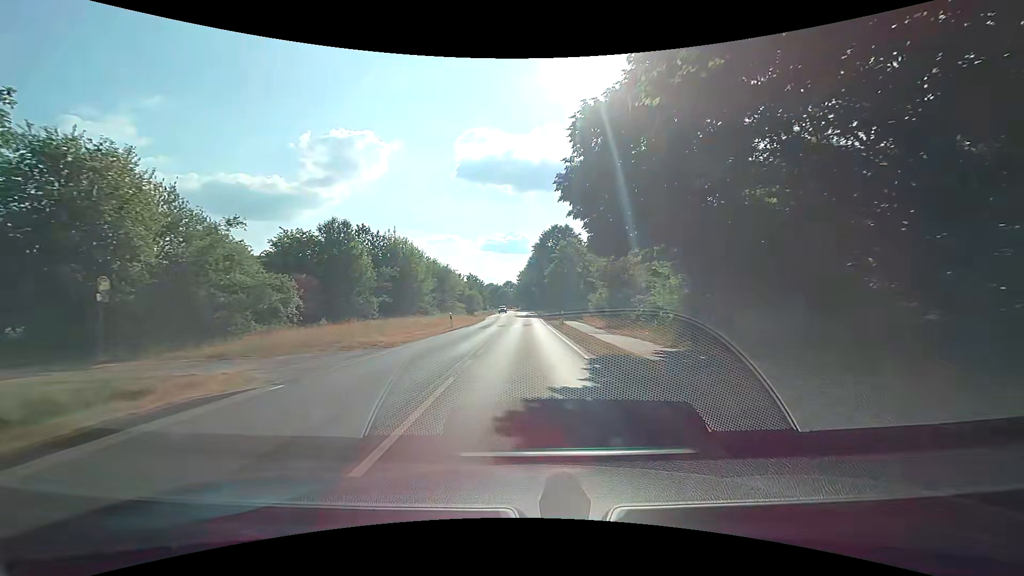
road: secondary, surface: asphalt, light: Day
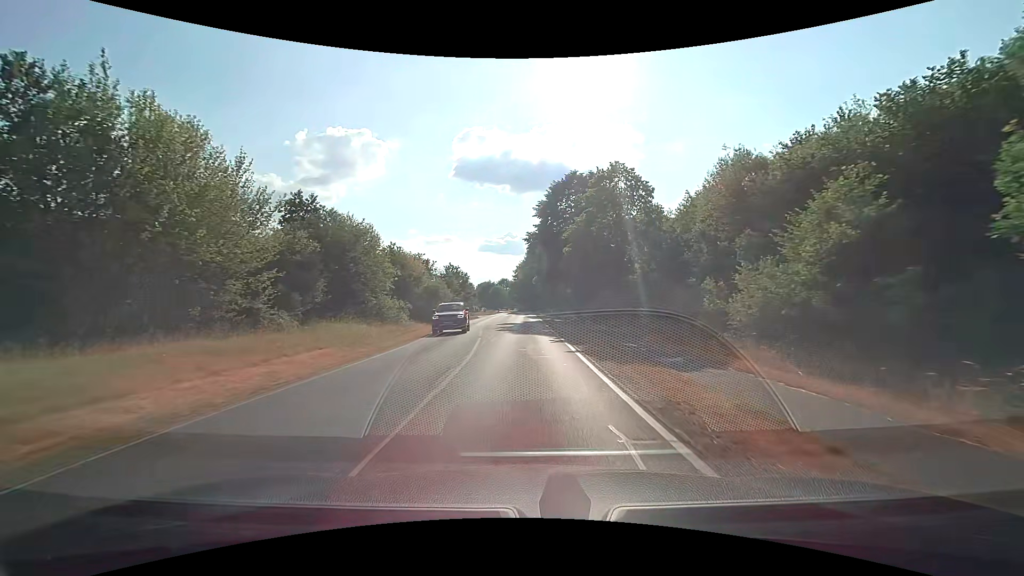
(-1.6, +38.0) m; -2°
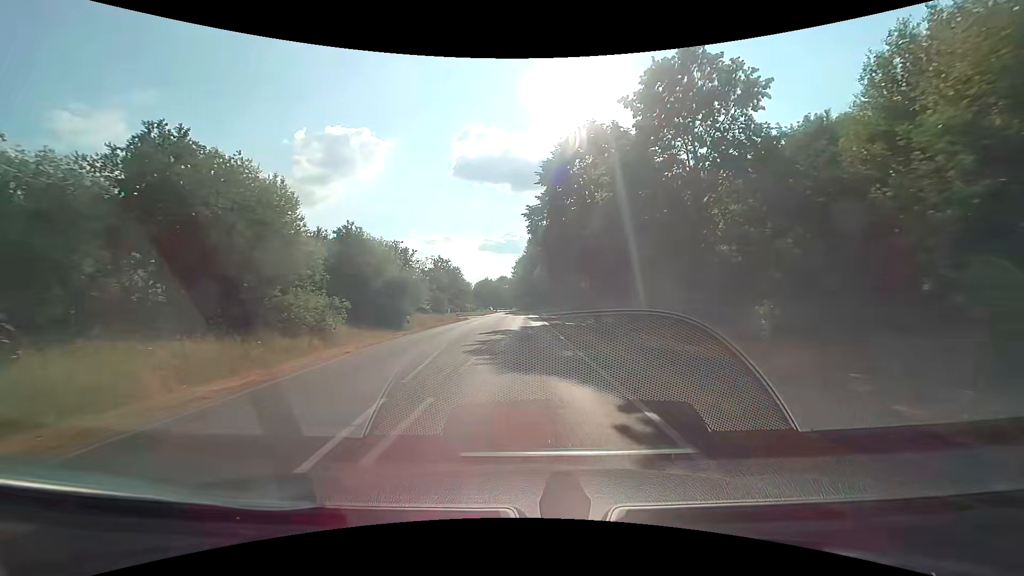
(0.0, +15.2) m; 0°
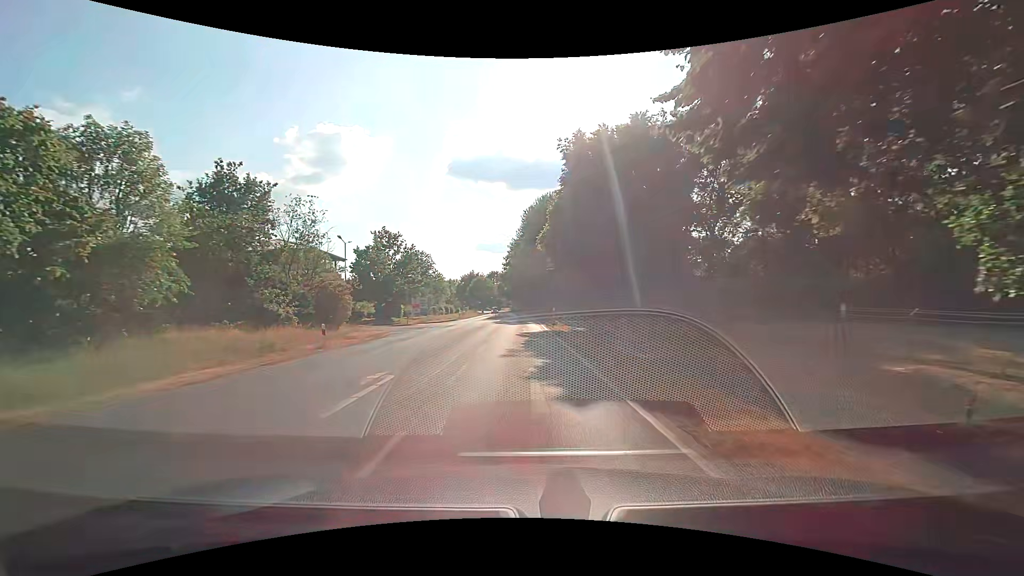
(0.0, +38.0) m; +1°
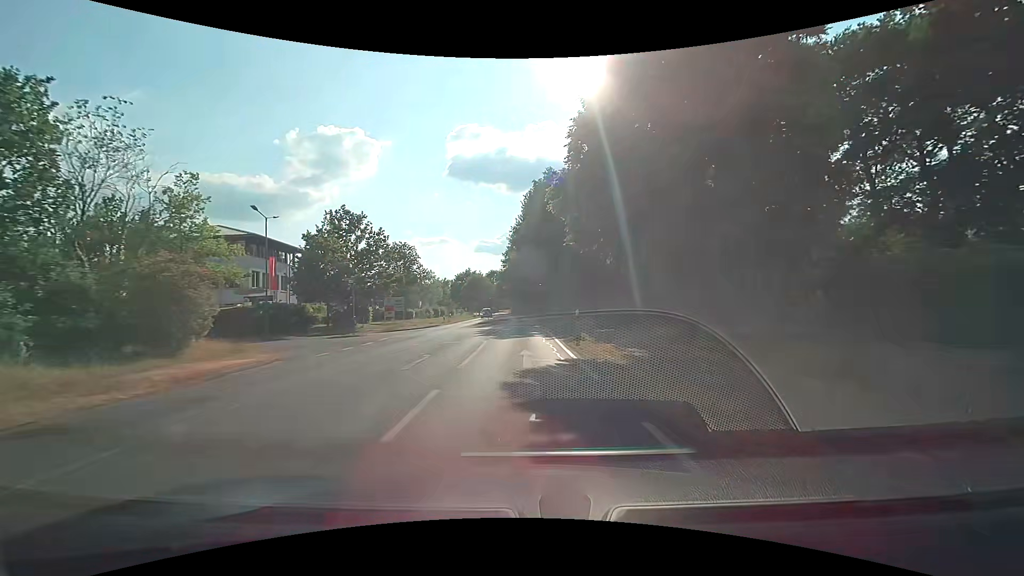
(0.0, +15.2) m; 0°
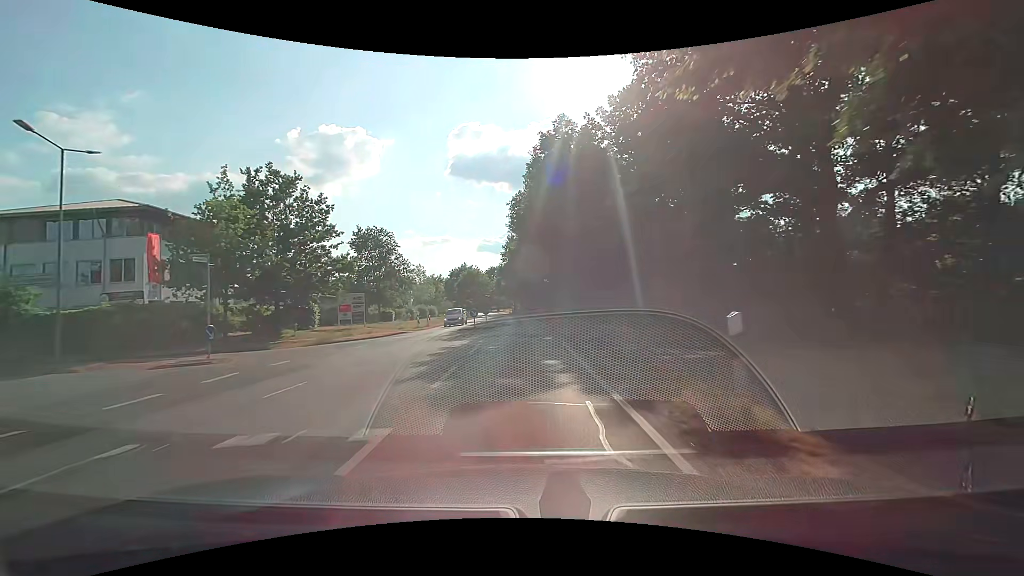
(0.0, +15.2) m; 0°
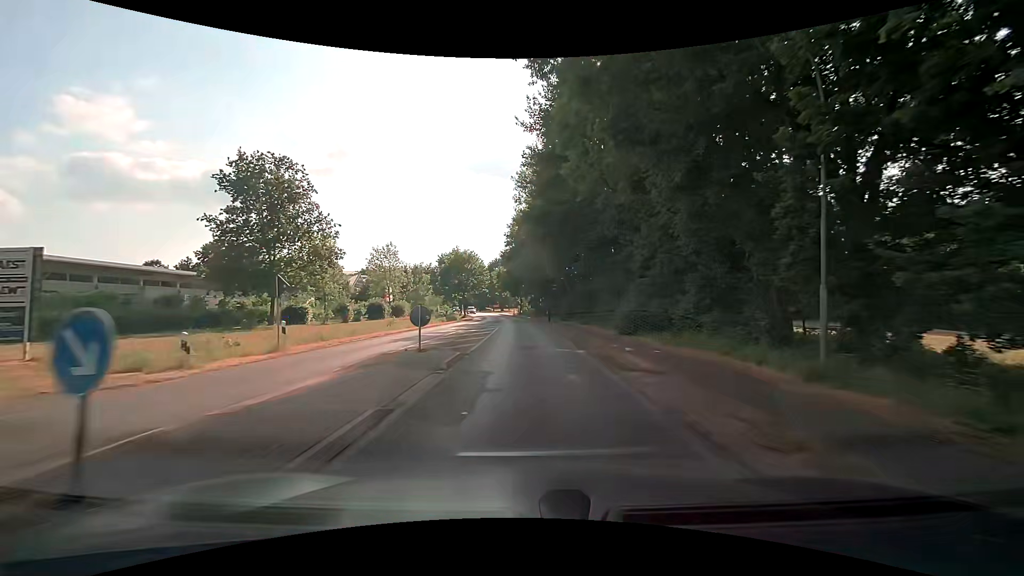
(-0.3, +30.5) m; -1°
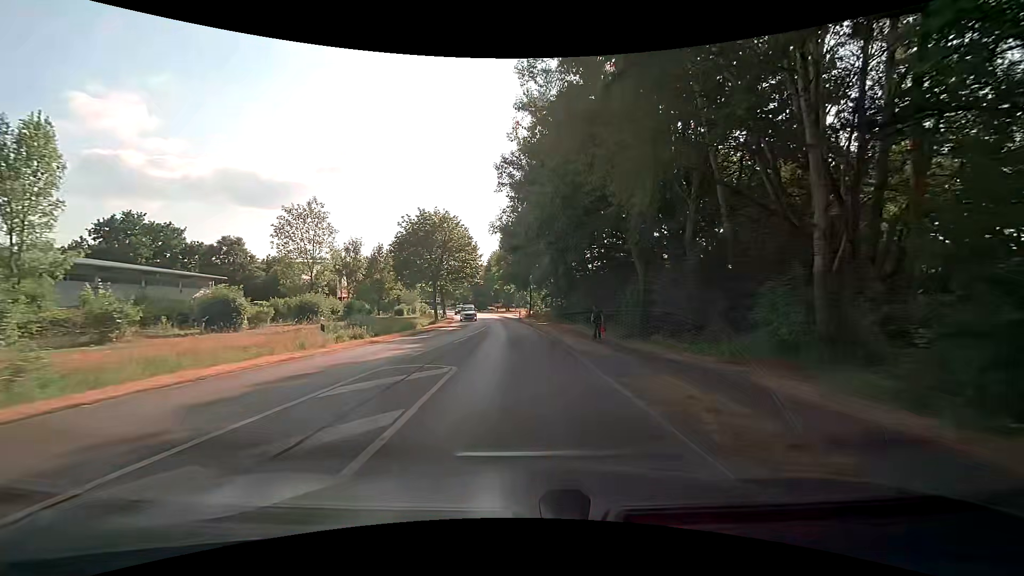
(-0.4, +30.4) m; -1°
